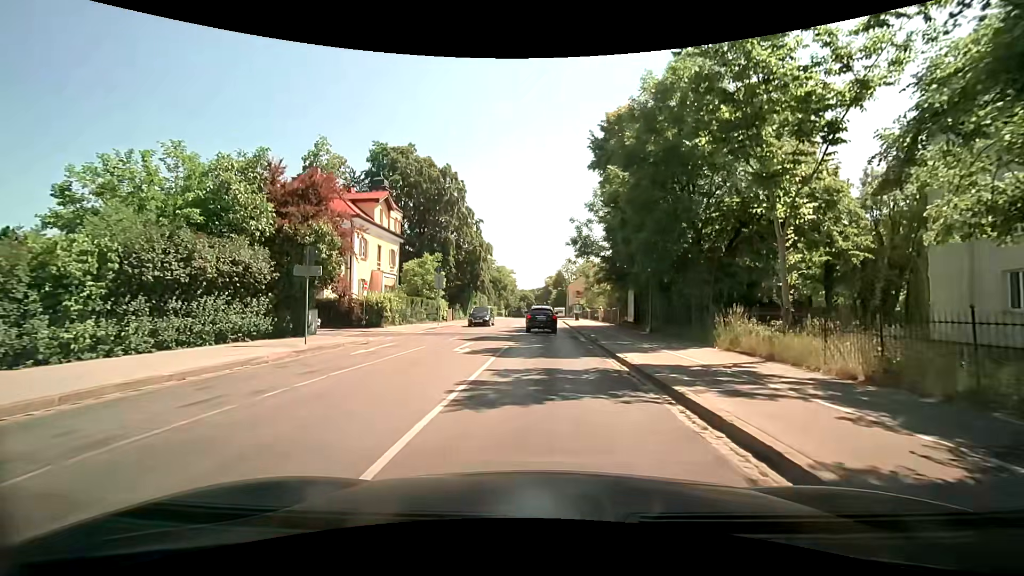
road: secondary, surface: asphalt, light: Day
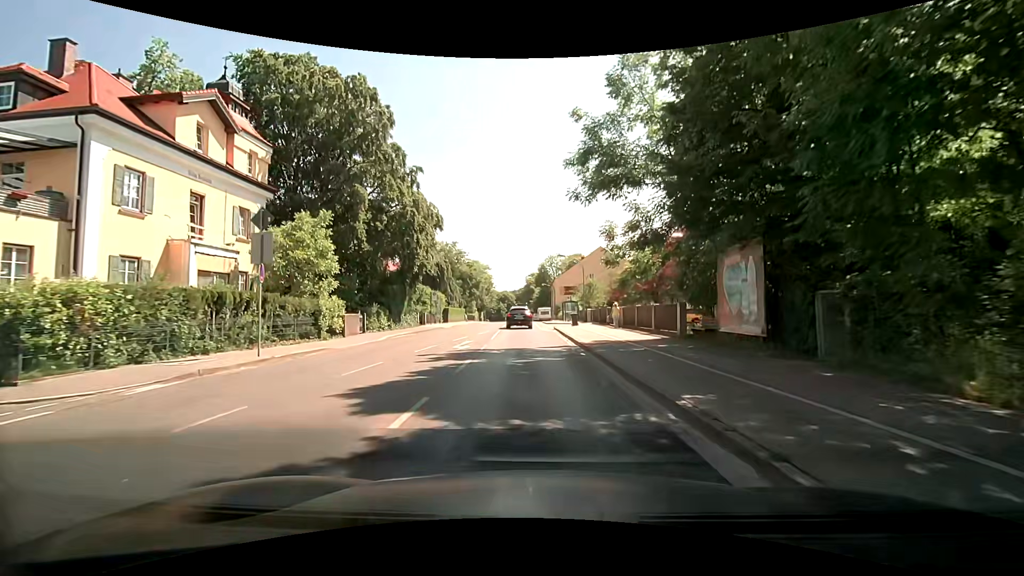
(+0.2, +23.3) m; +1°
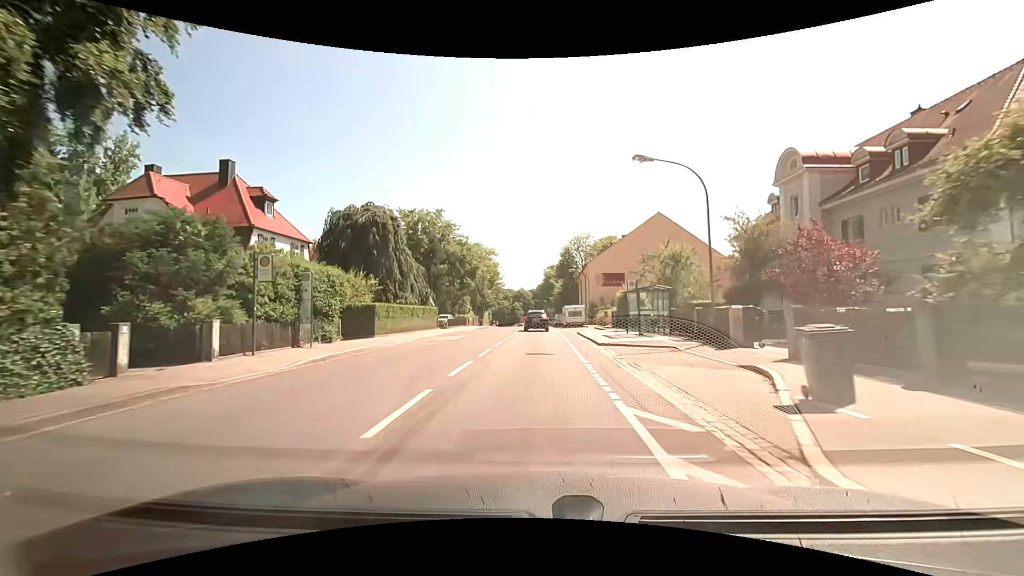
(-0.7, +34.5) m; -2°
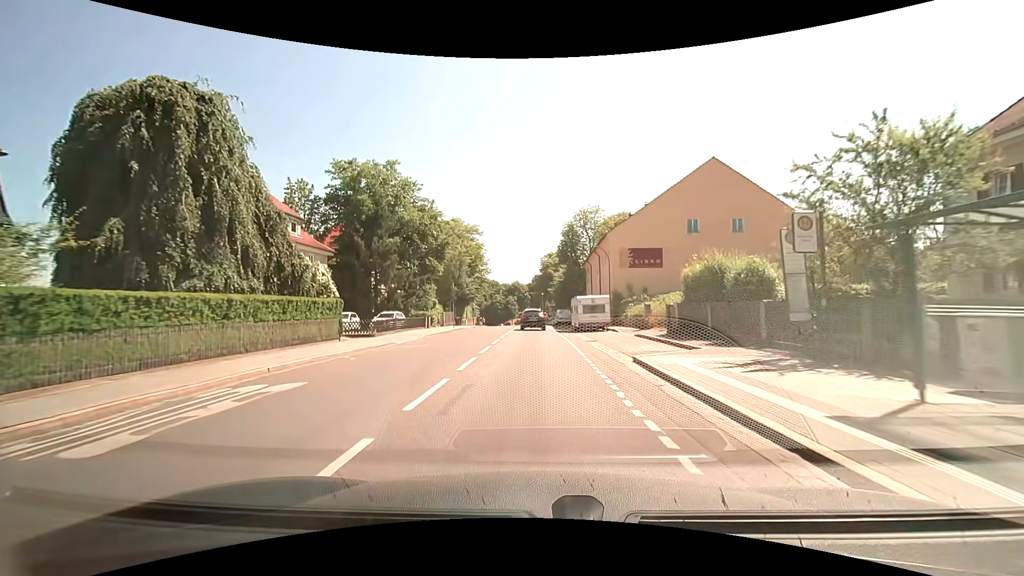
(+0.2, +21.8) m; 0°
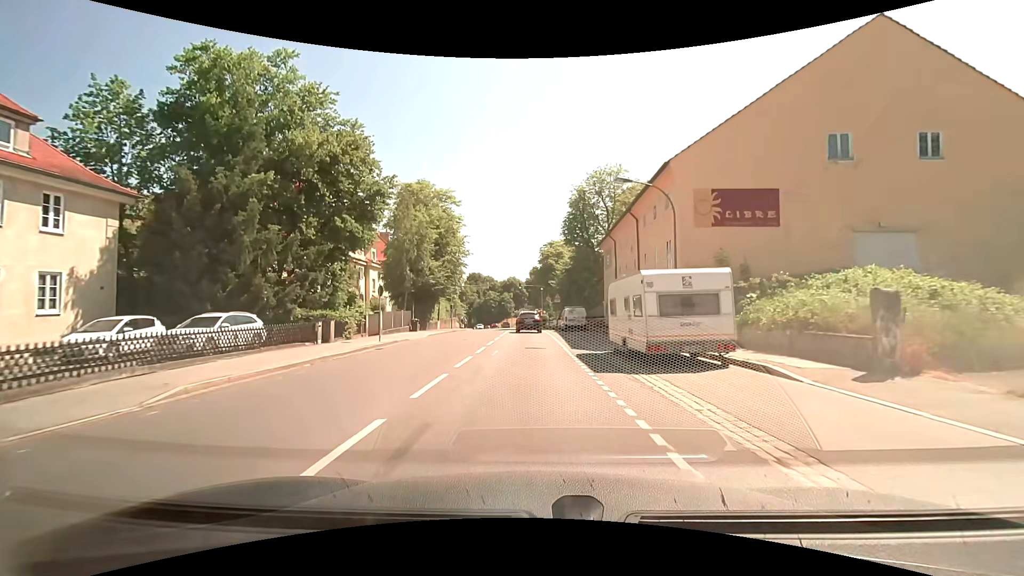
(+0.1, +21.6) m; +1°
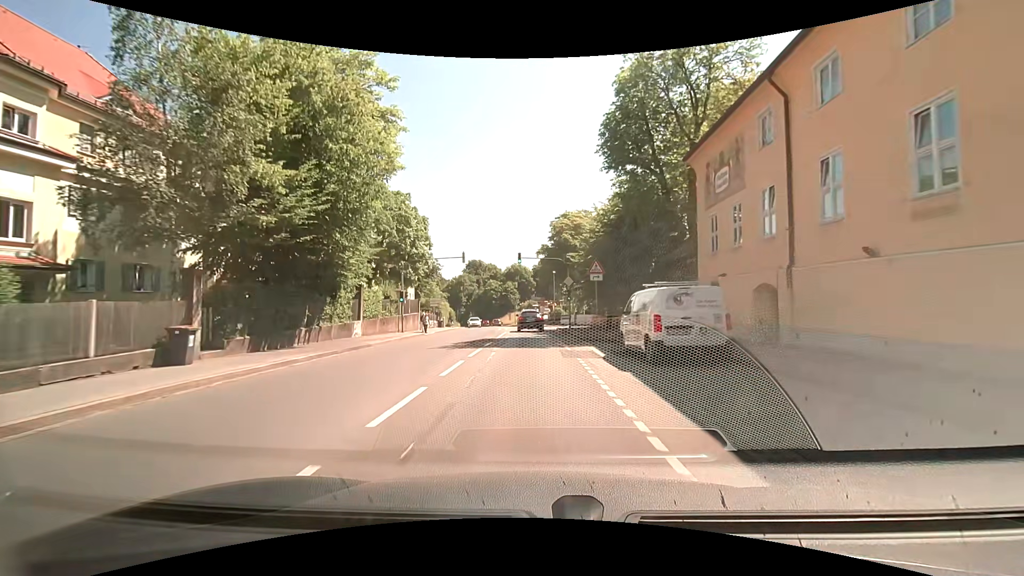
(-0.4, +29.0) m; -1°
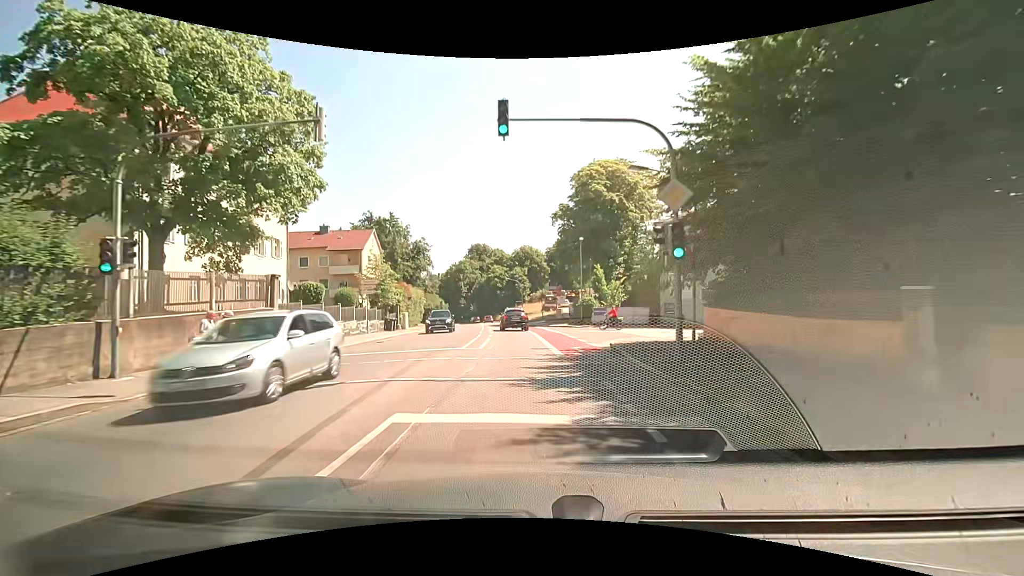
(-0.2, +28.6) m; -1°
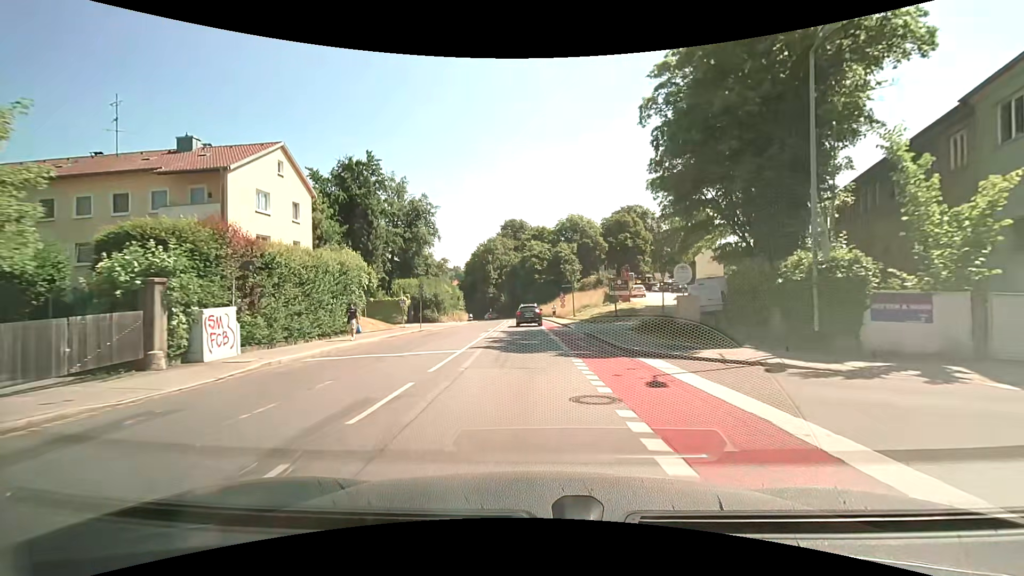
(-1.4, +33.9) m; -5°
(0, +10) (0, +20) (-1, +30) (-1, +40) (-2, +50) (-2, +60) (-3, +70) (-4, +80) (-6, +90) (-10, +99) m
